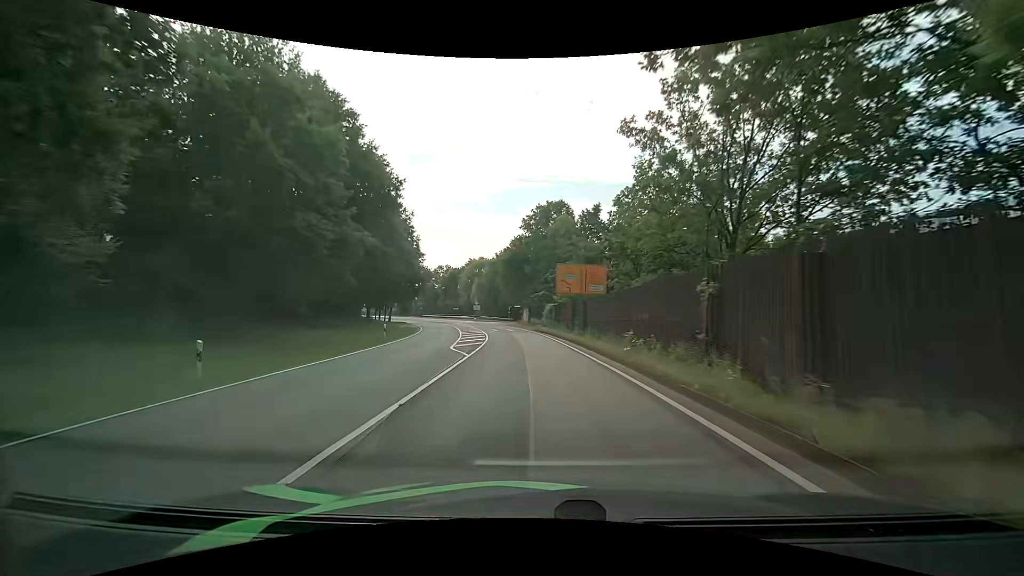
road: primary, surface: asphalt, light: Day
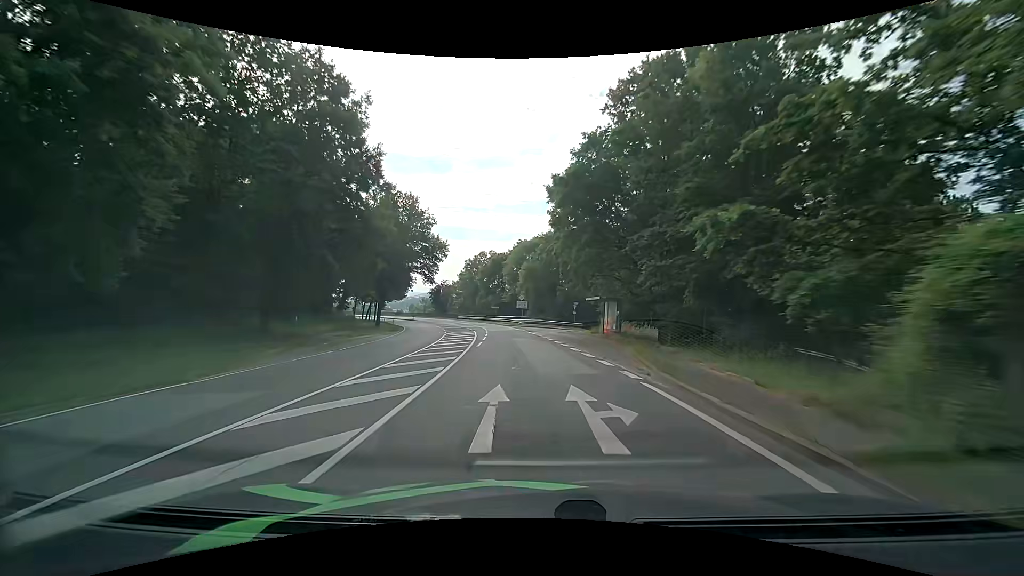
(-2.4, +41.0) m; -7°
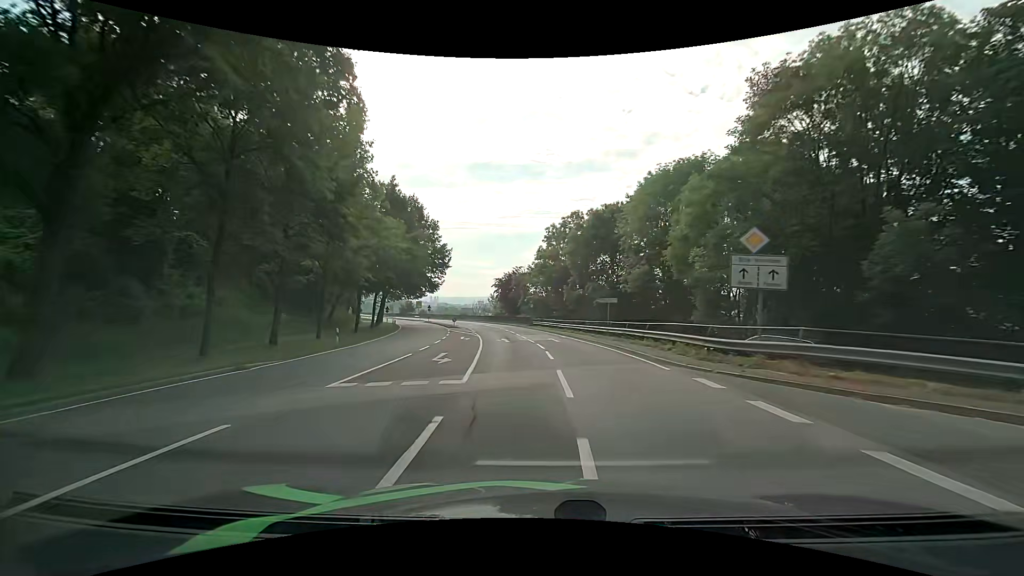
(-5.5, +51.3) m; -10°
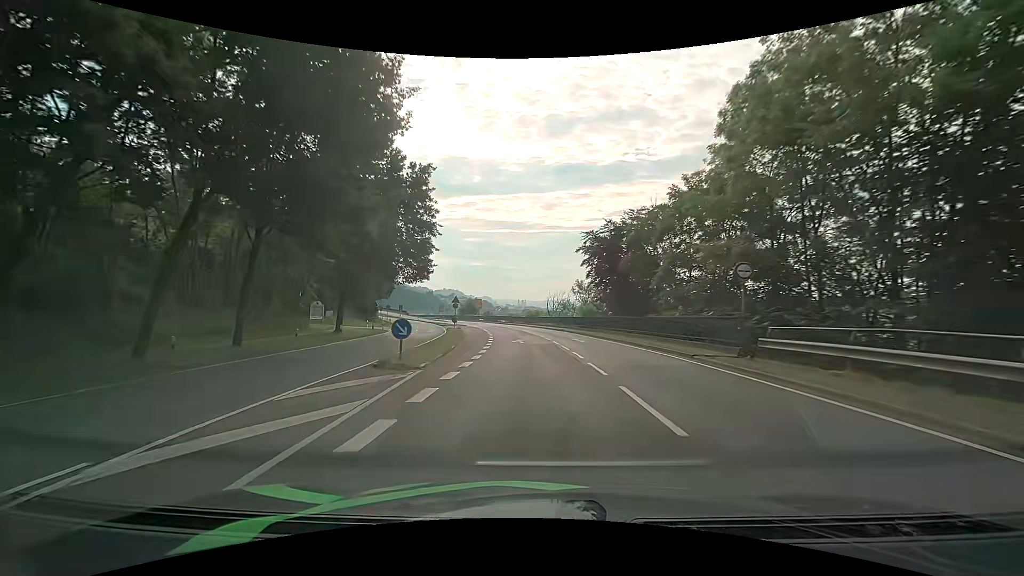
(-4.6, +51.9) m; -10°
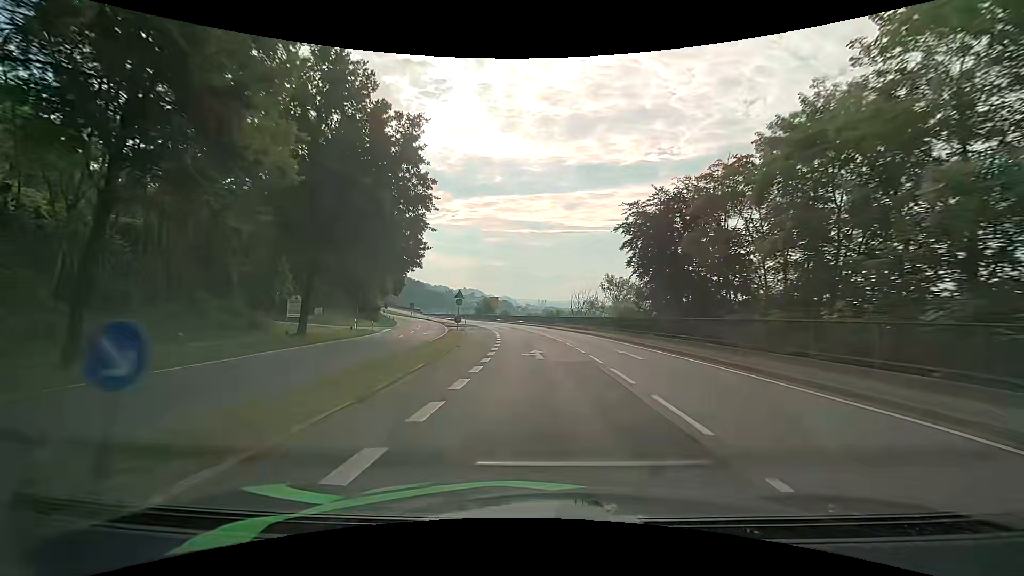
(-0.2, +10.4) m; -2°
(0, +10) (0, +20) (-1, +30) (-2, +40) (-3, +50) (-4, +60) (-7, +70) (-9, +79) (-12, +89) (-16, +98) m
